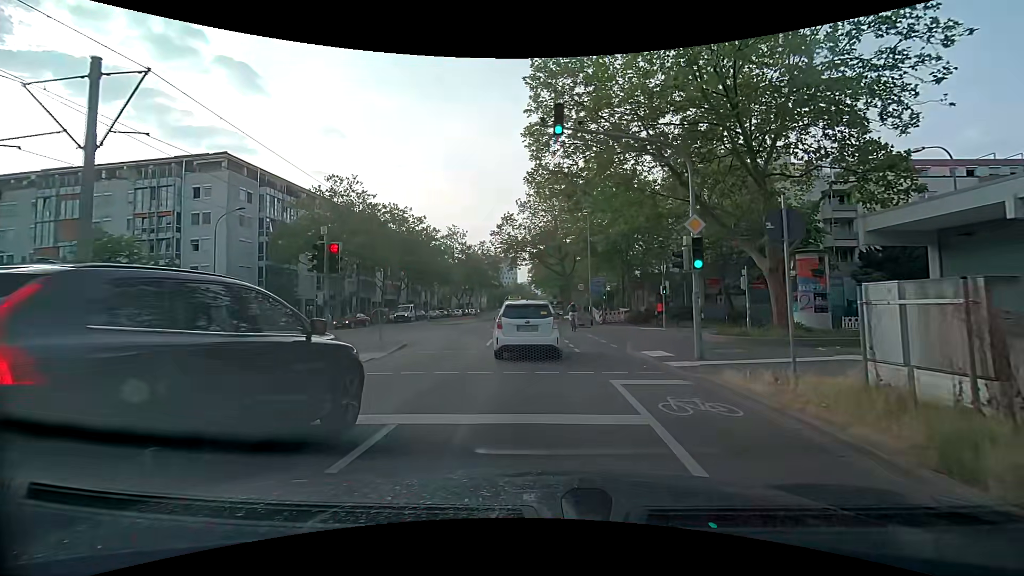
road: tertiary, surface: asphalt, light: Day
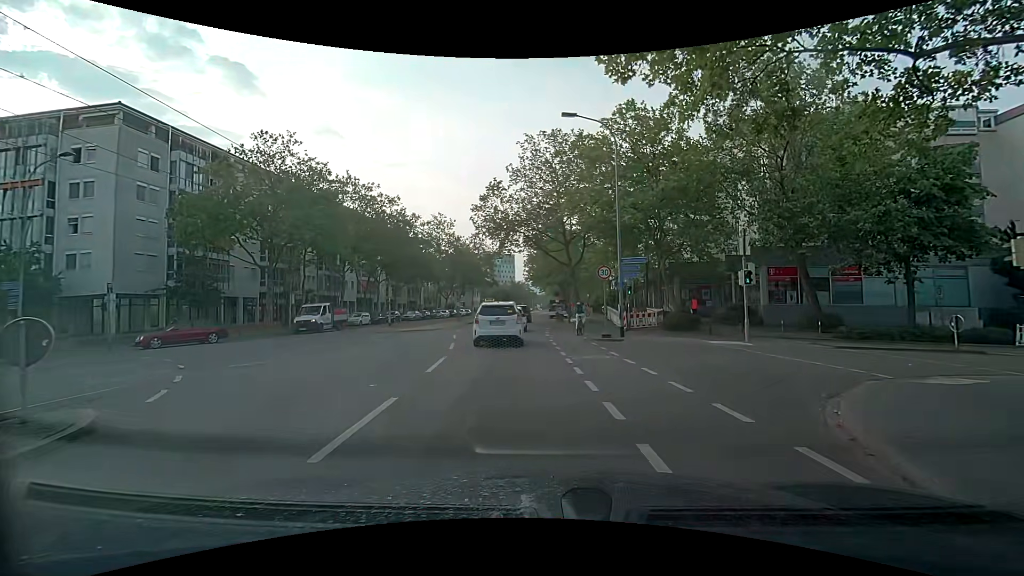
(0.0, +13.4) m; 0°
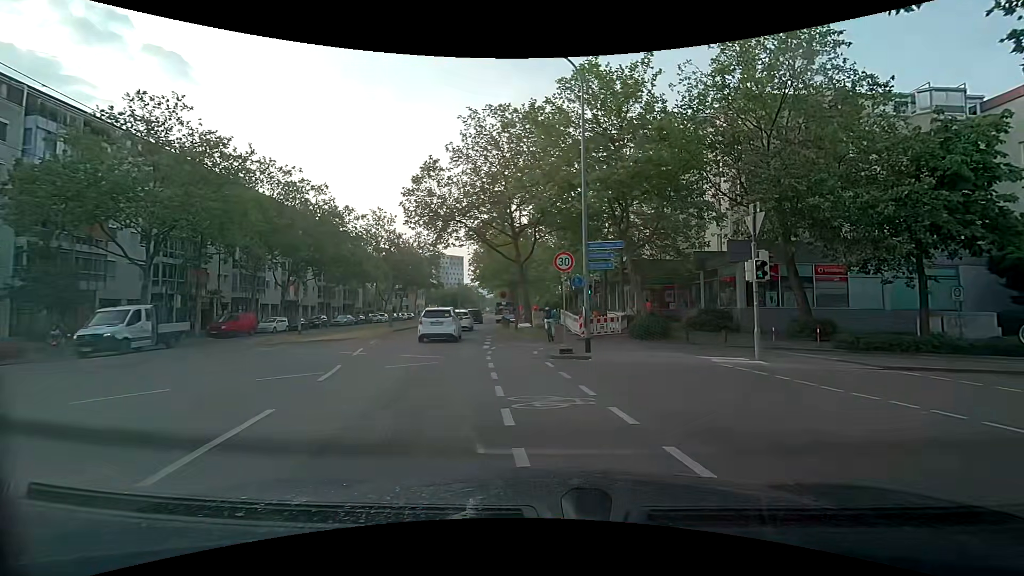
(+0.1, +6.1) m; +3°
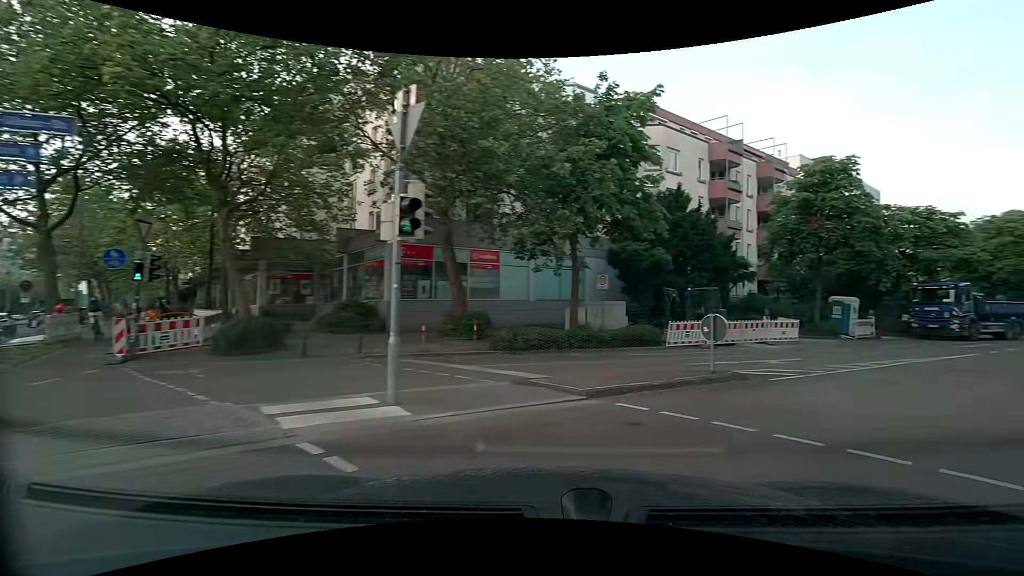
(+2.0, +8.4) m; +32°
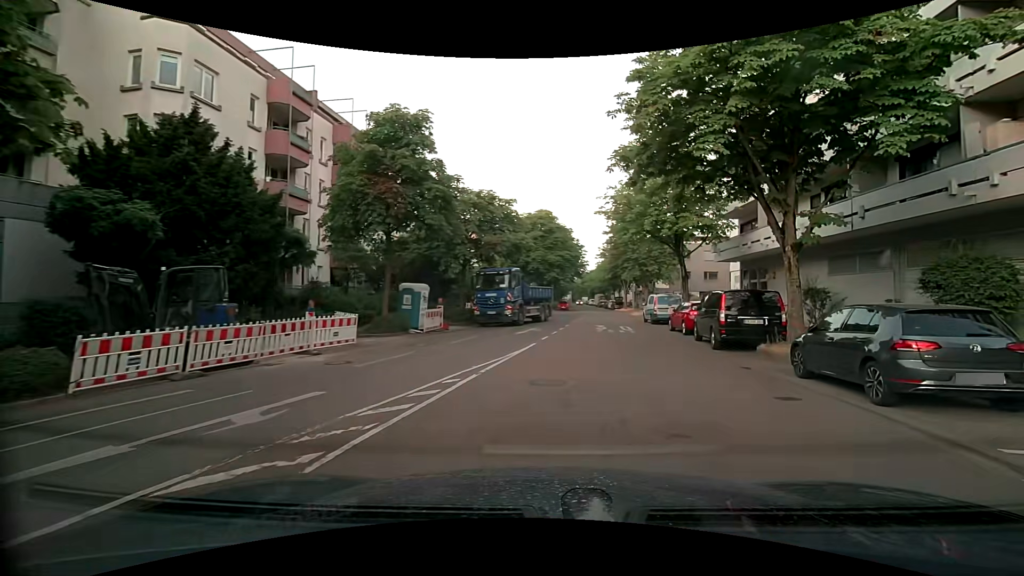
(+3.6, +8.7) m; +46°
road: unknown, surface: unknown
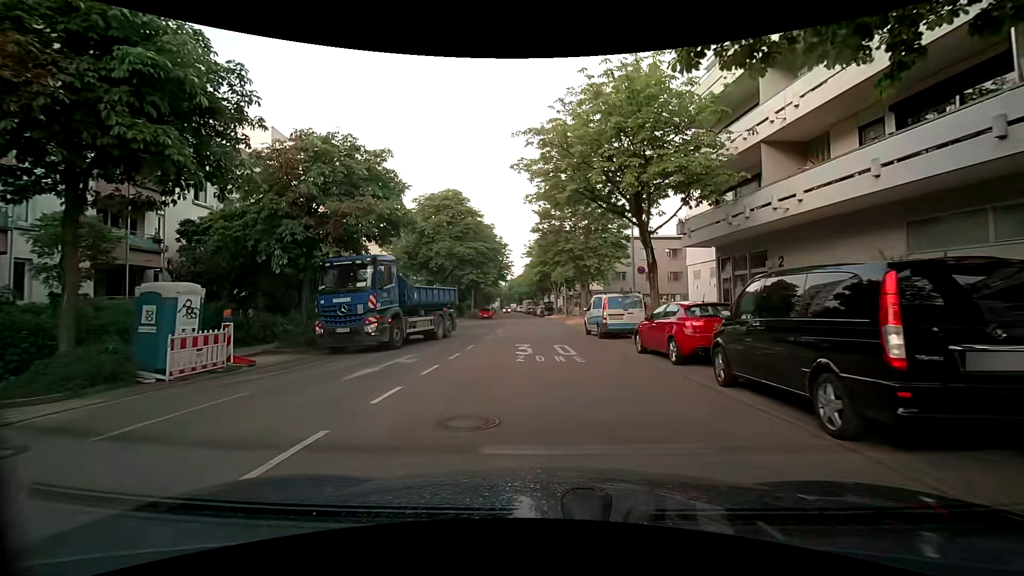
(+2.0, +10.7) m; +14°
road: residential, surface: asphalt
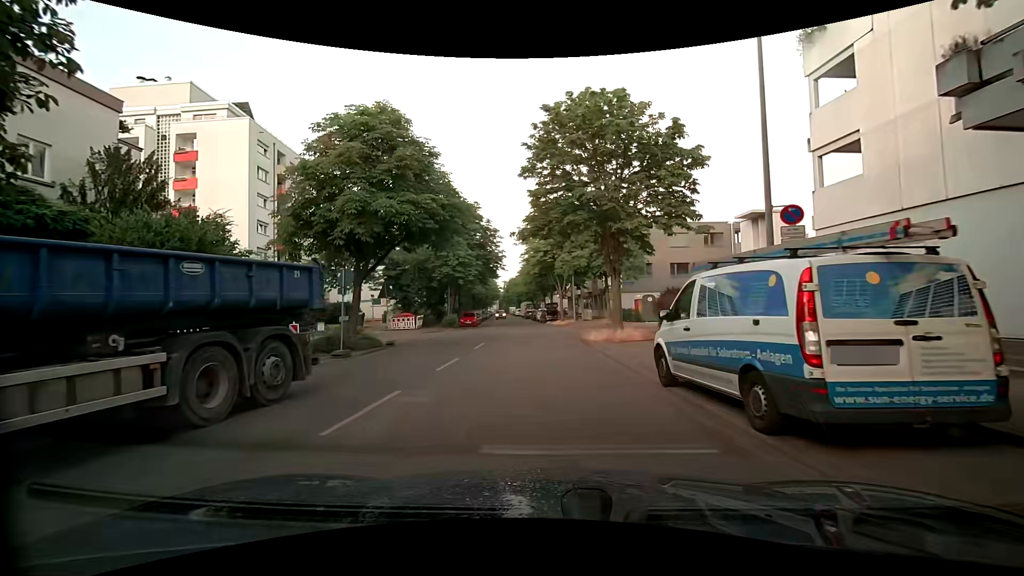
(-0.2, +15.2) m; 0°
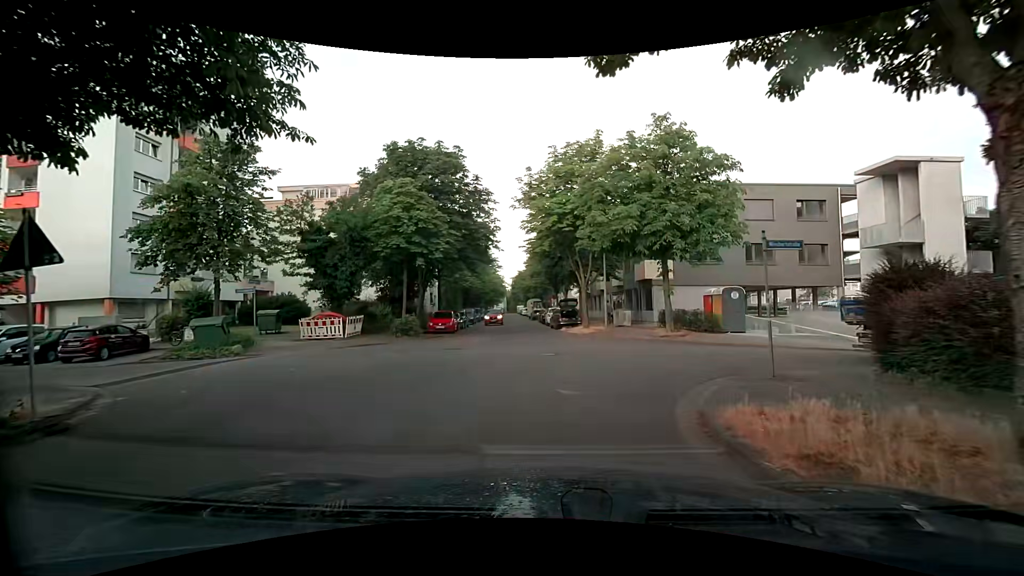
(-0.7, +16.1) m; -3°
